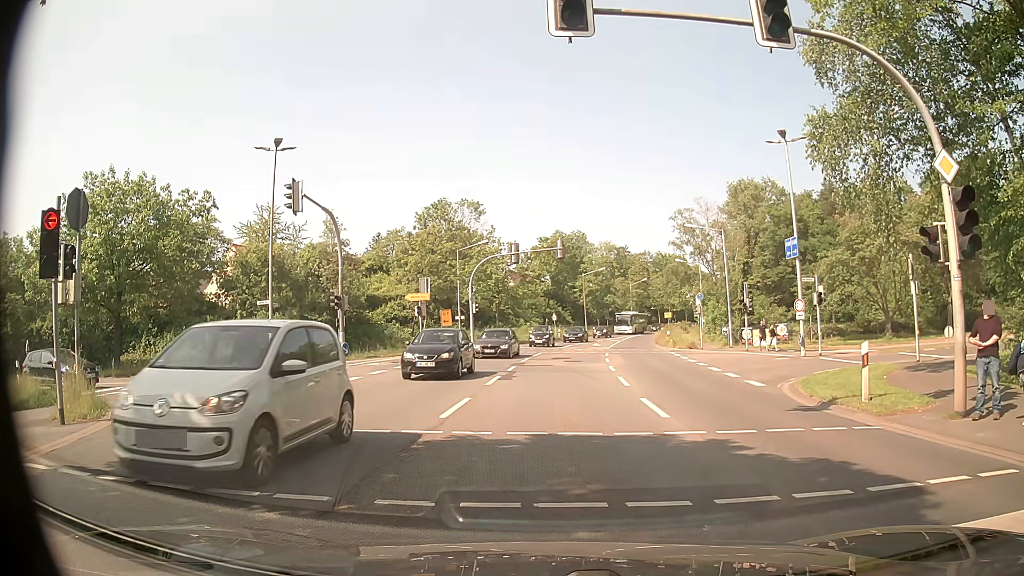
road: secondary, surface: asphalt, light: Day
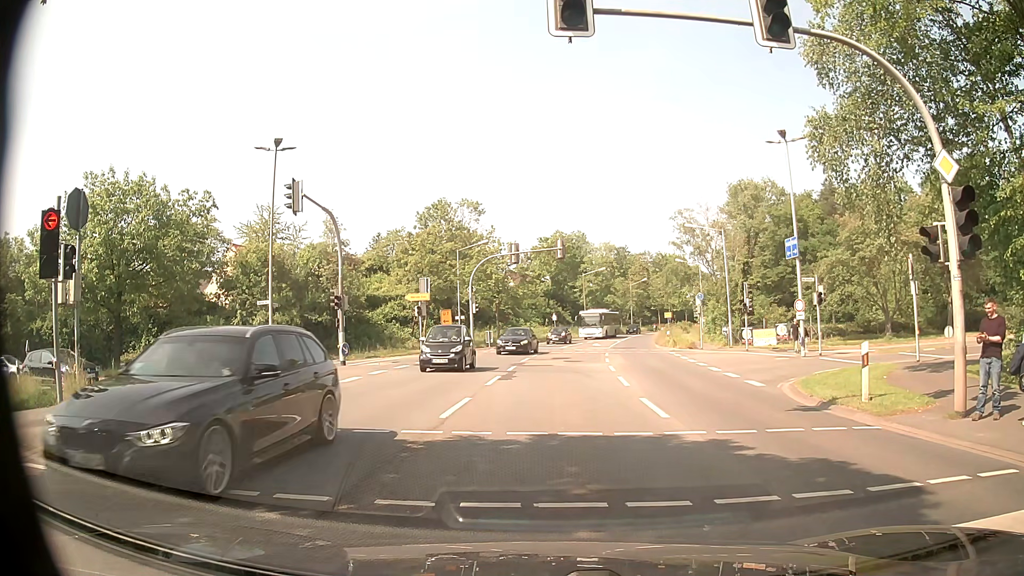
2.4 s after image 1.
(0.0, 0.0) m; 0°
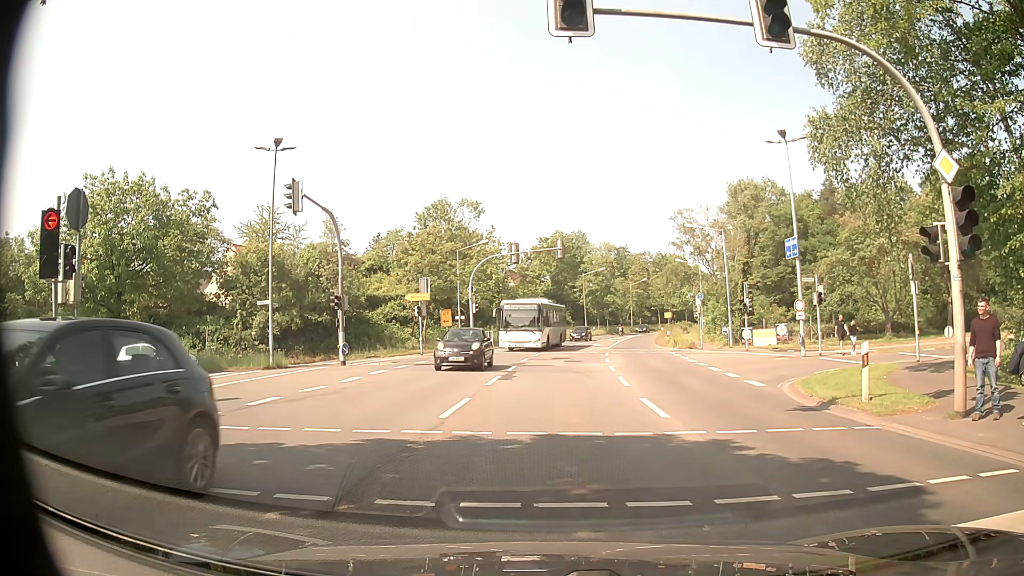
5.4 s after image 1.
(0.0, 0.0) m; 0°
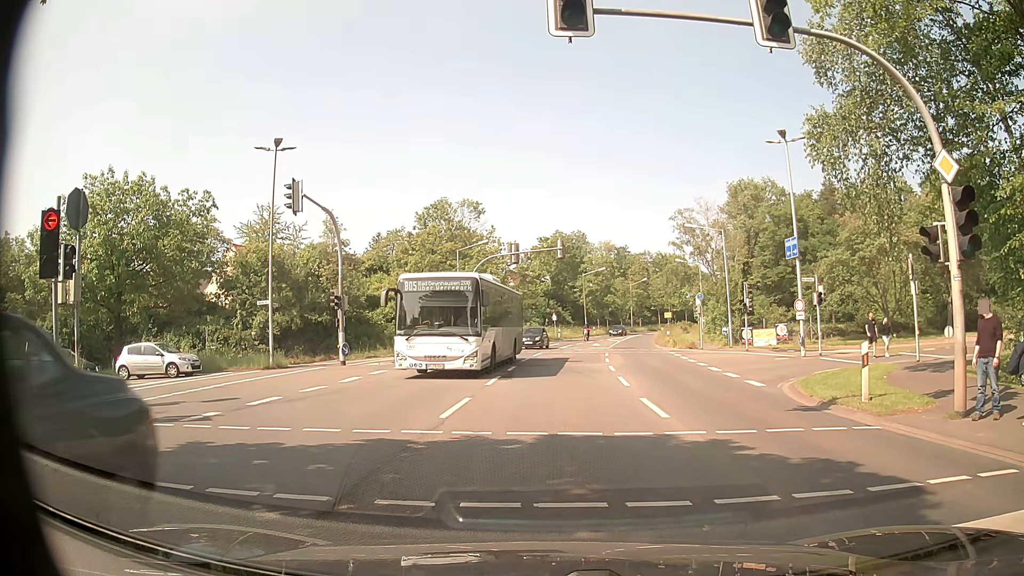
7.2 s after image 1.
(0.0, 0.0) m; 0°
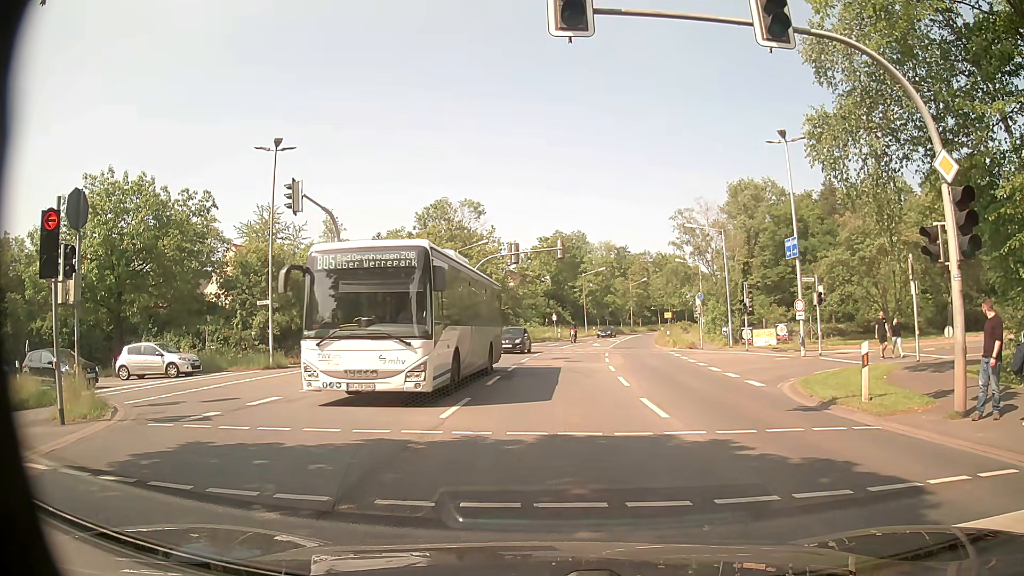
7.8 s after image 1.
(0.0, 0.0) m; 0°
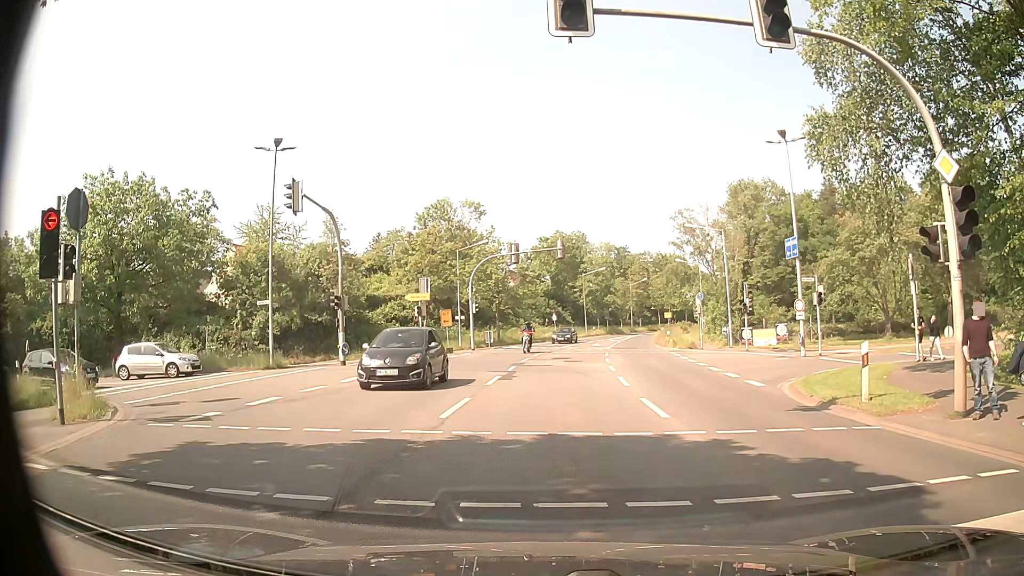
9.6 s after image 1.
(0.0, 0.0) m; 0°
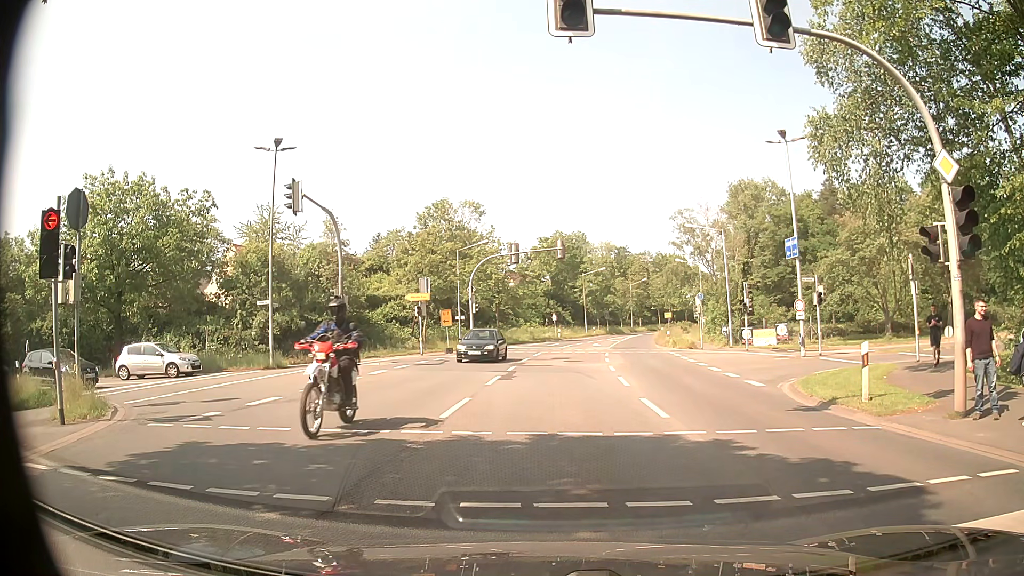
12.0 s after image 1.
(0.0, 0.0) m; 0°
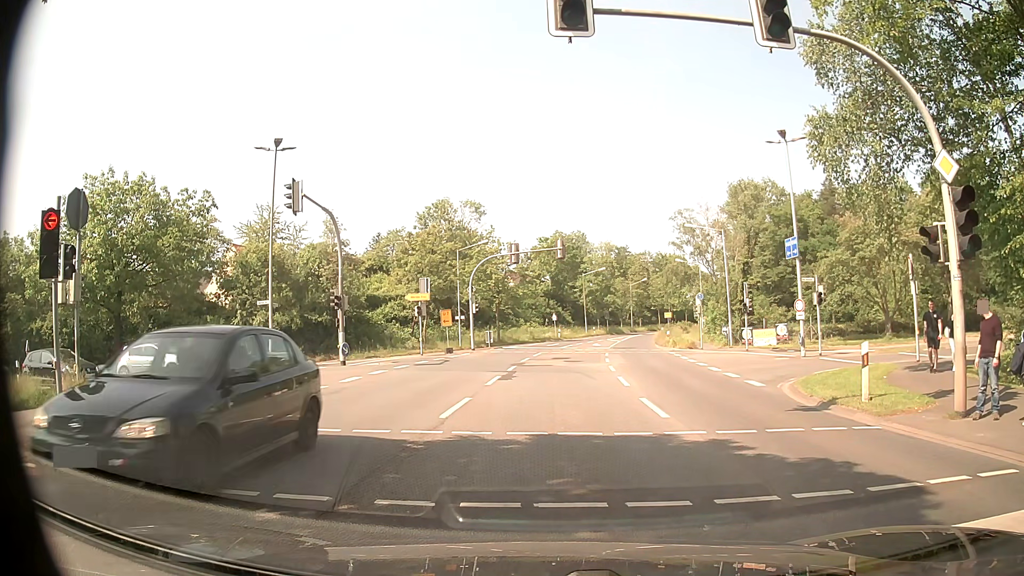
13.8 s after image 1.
(0.0, 0.0) m; 0°
